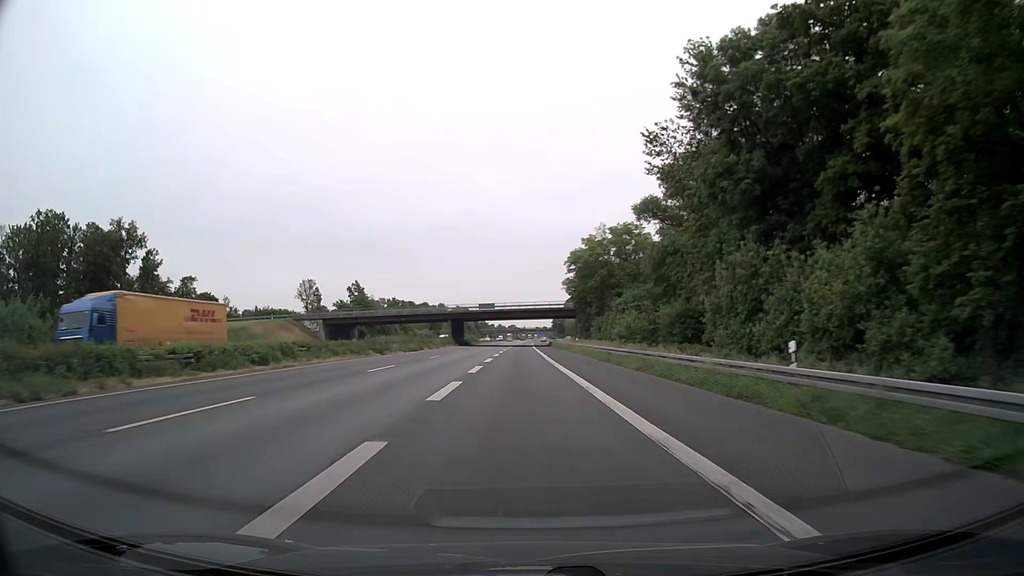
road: motorway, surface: asphalt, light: Day
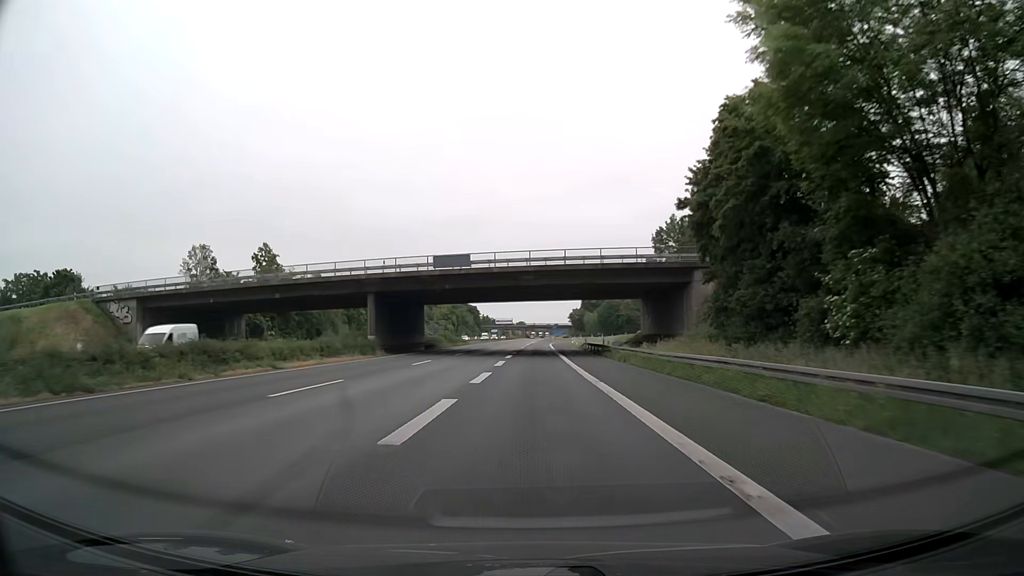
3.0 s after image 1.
(-0.8, +65.6) m; -1°
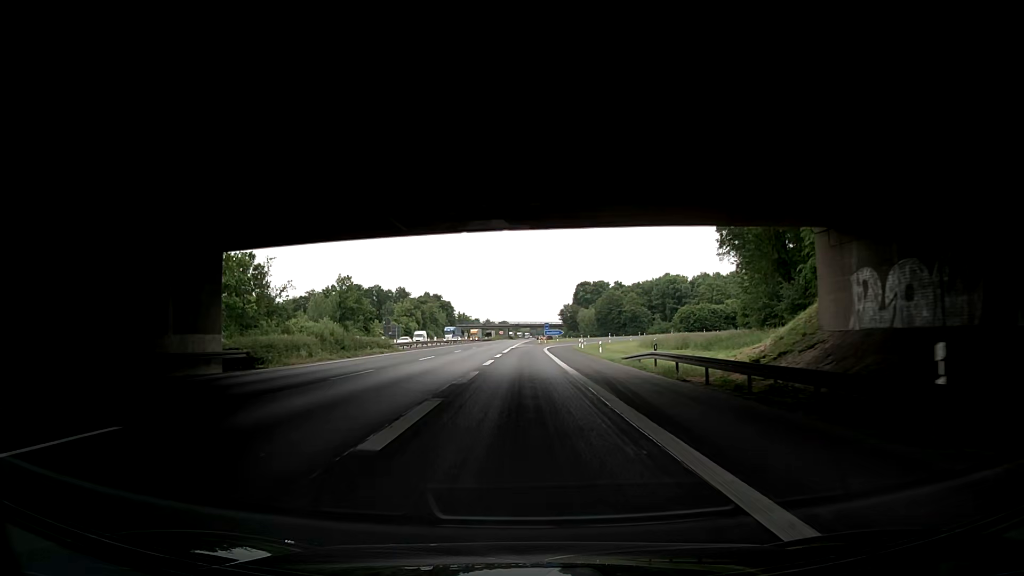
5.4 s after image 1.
(+0.4, +47.5) m; +1°
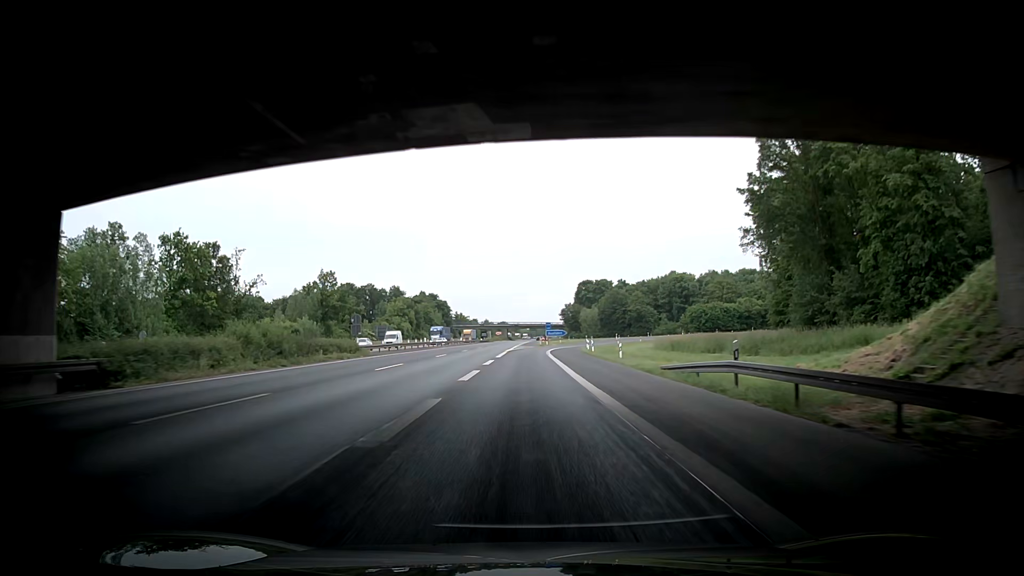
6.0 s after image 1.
(-0.1, +11.1) m; +1°
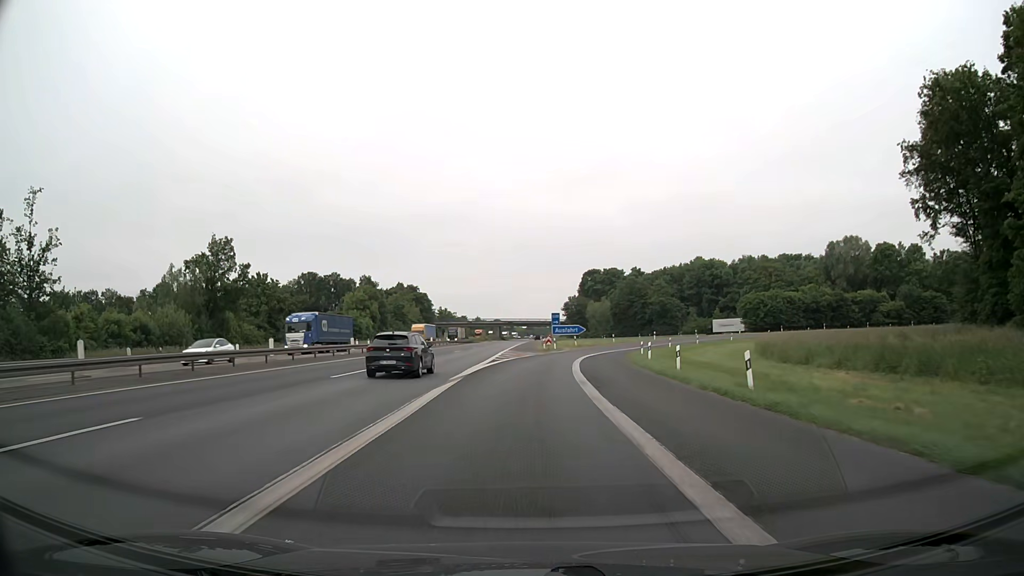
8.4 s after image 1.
(-0.5, +41.2) m; -1°
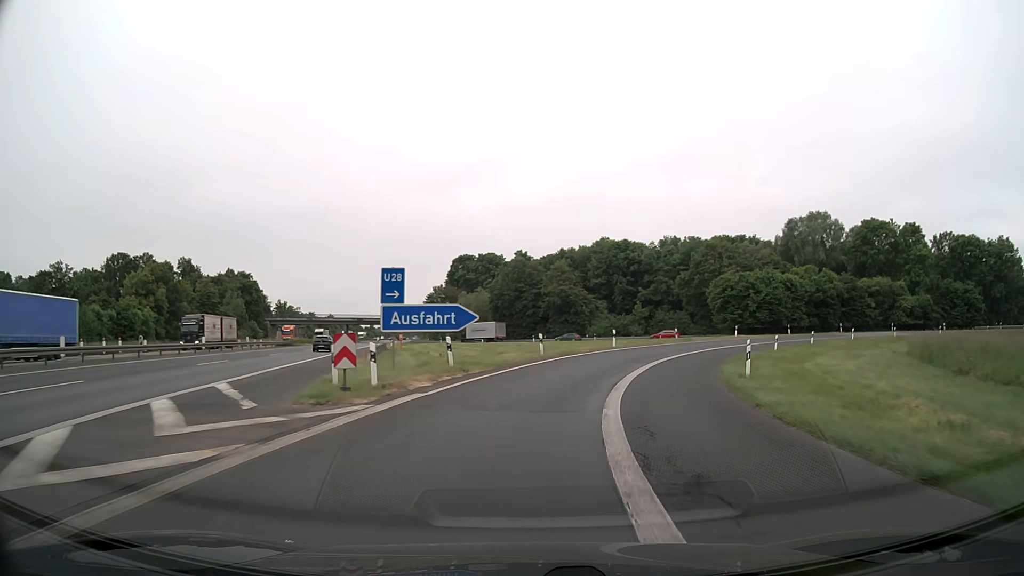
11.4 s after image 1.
(+2.4, +45.7) m; +11°
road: motorway_link
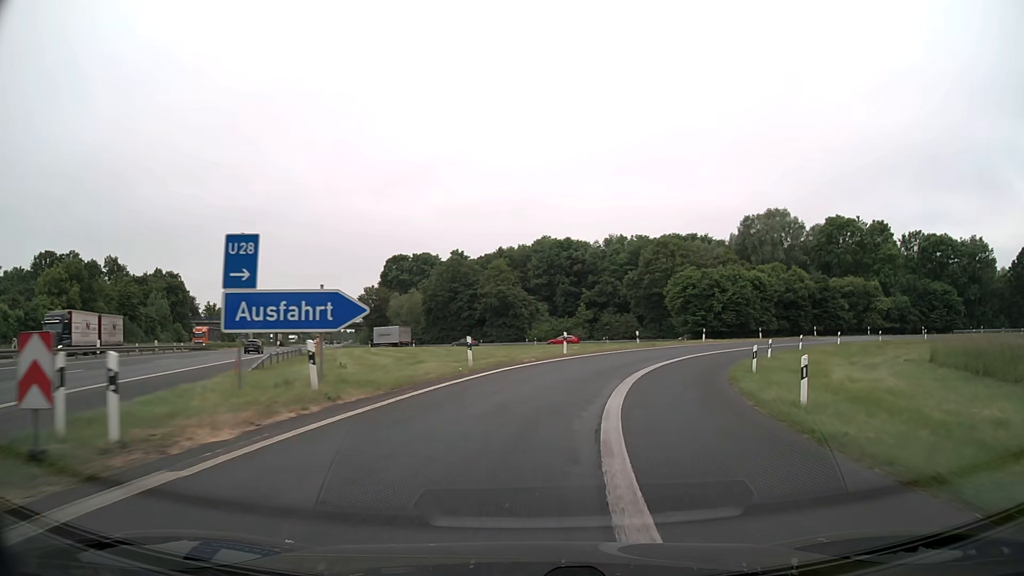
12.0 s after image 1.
(+0.4, +8.7) m; +5°
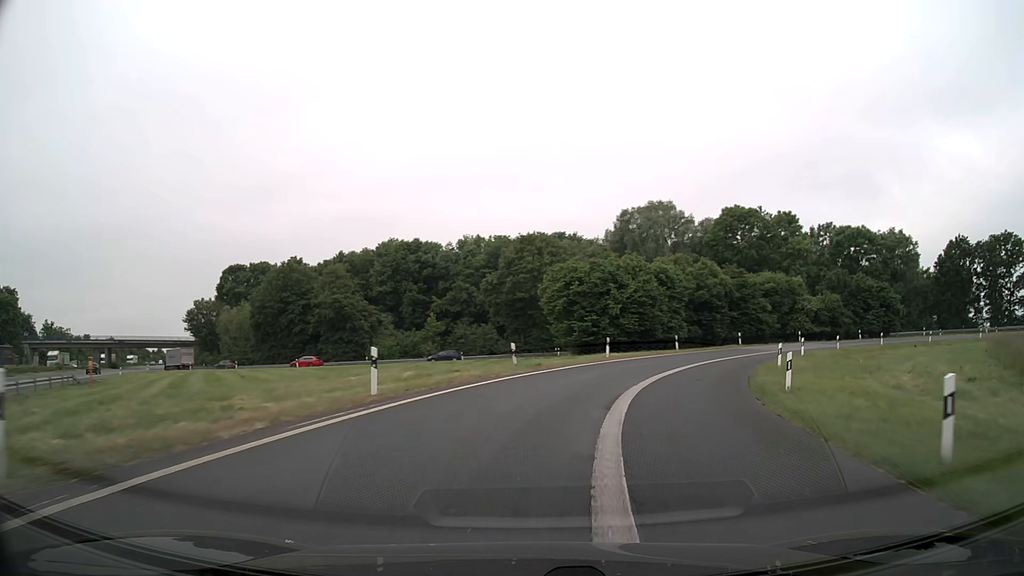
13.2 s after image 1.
(+1.7, +16.8) m; +12°
(+1, +10) (+3, +20) (+7, +29) (+13, +37) (+19, +45) (+26, +52) (+35, +57) (+44, +60) (+54, +62) (+64, +61) m
